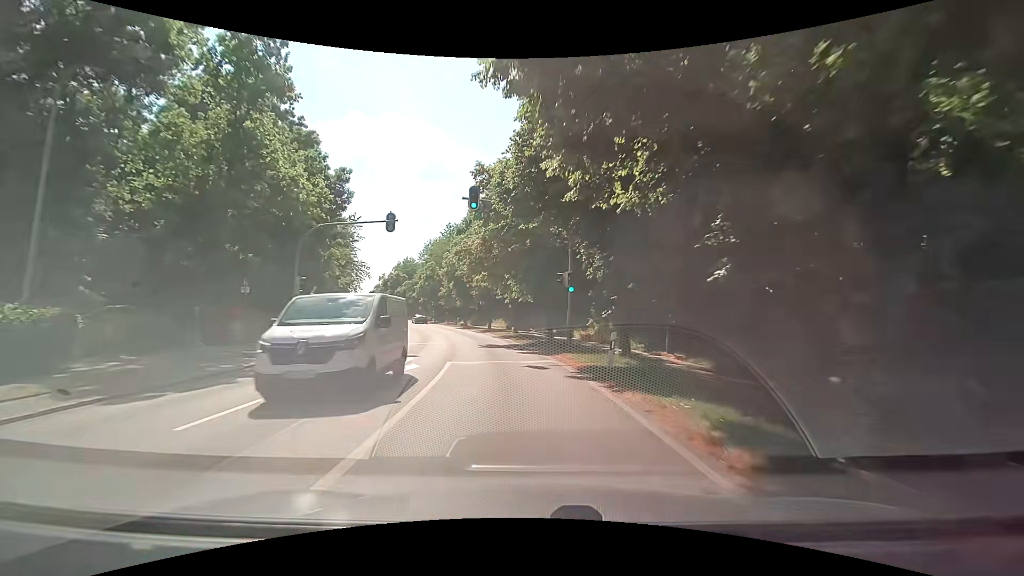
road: secondary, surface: asphalt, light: Day
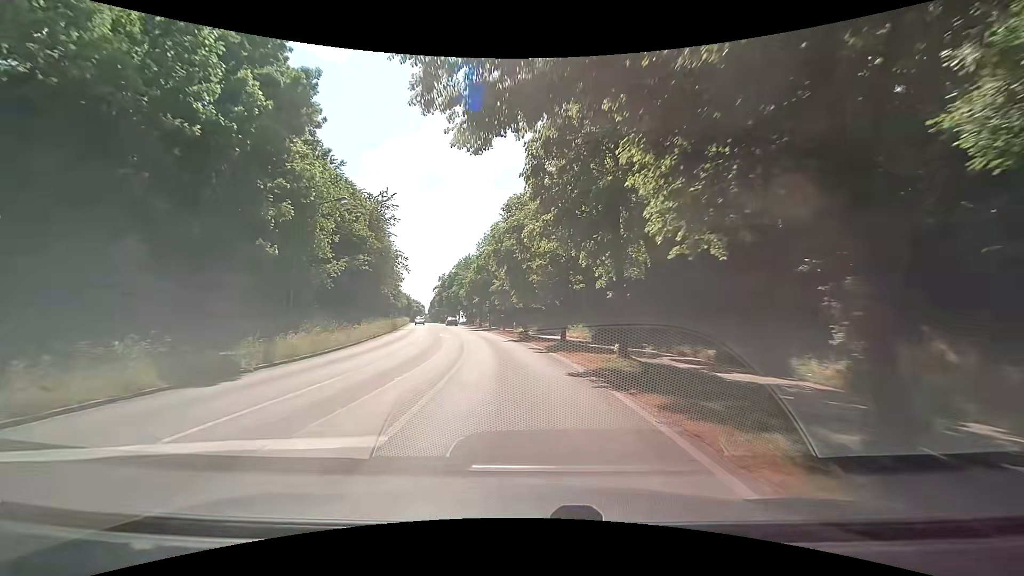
(-1.5, +22.1) m; -8°
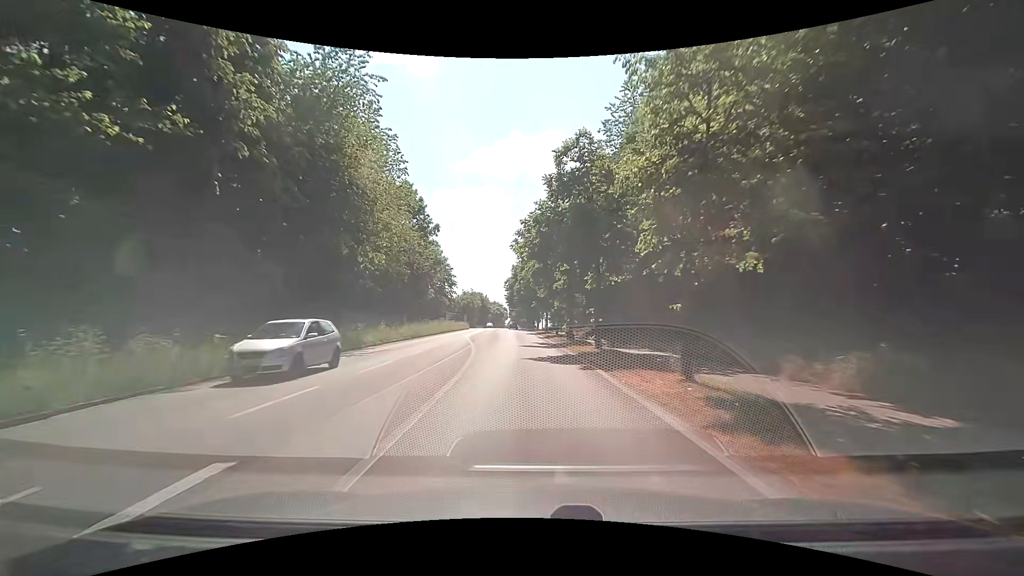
(-4.0, +38.7) m; -10°
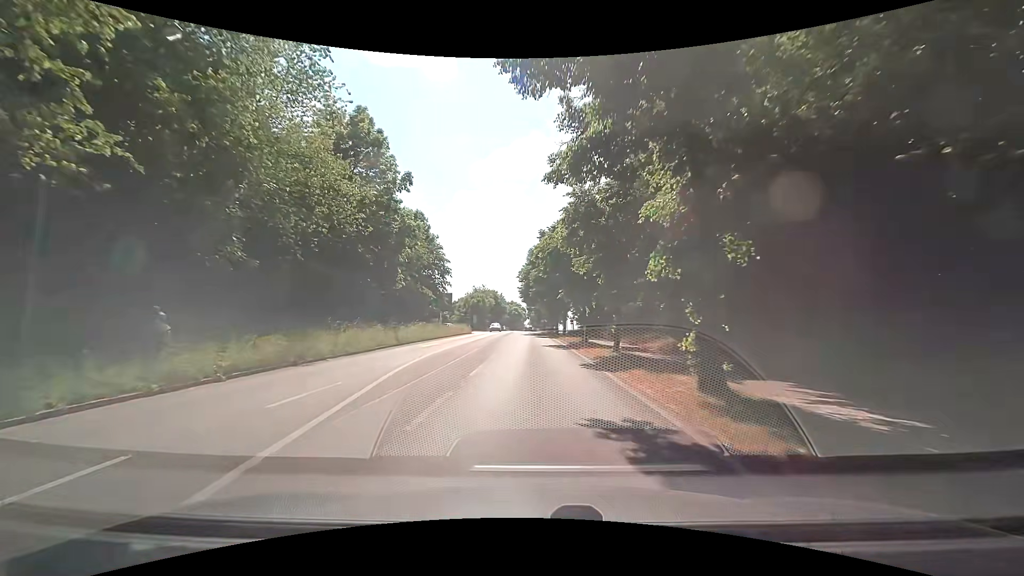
(-0.7, +23.2) m; -4°
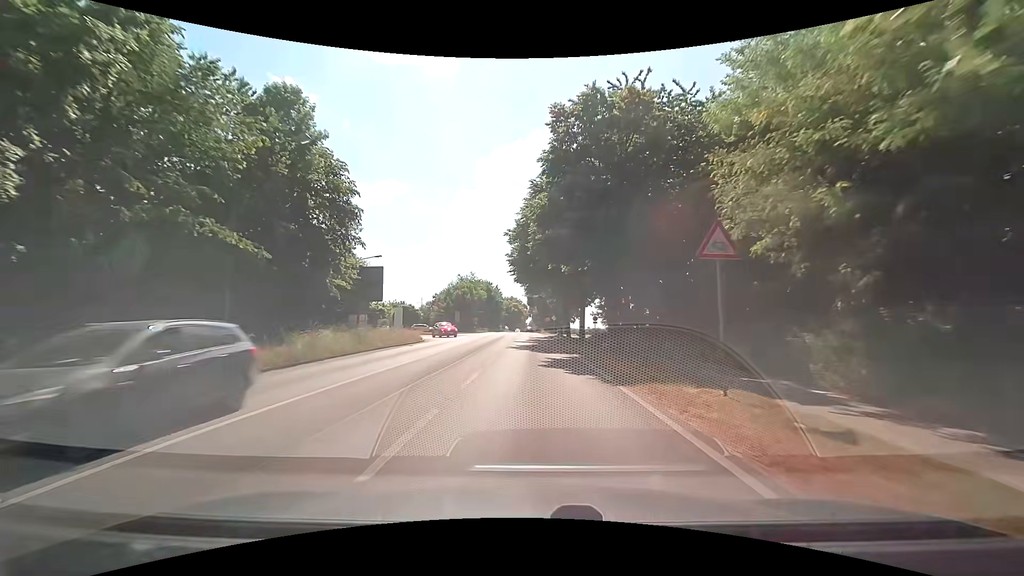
(+0.3, +32.0) m; +1°
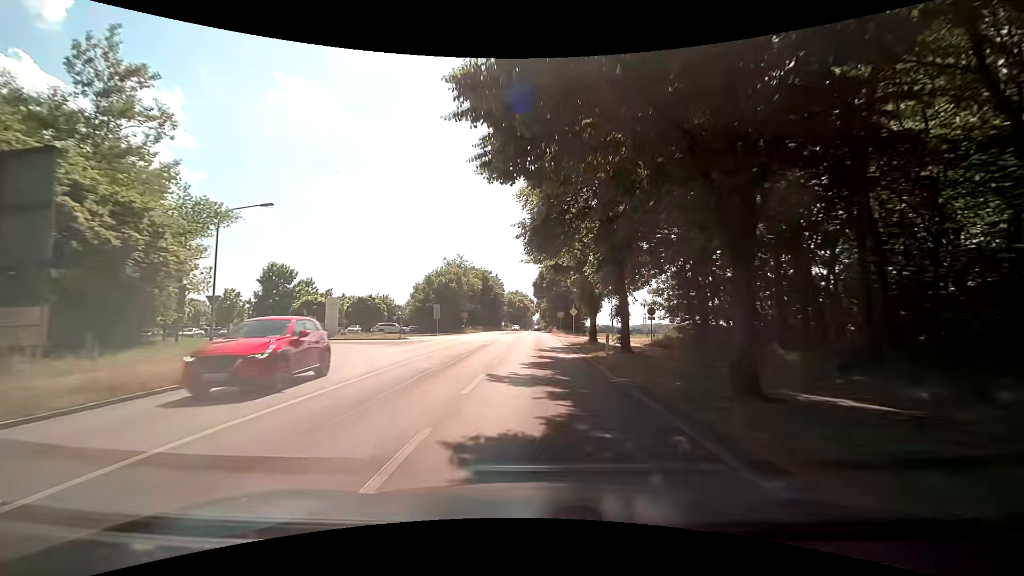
(-0.2, +25.3) m; -2°
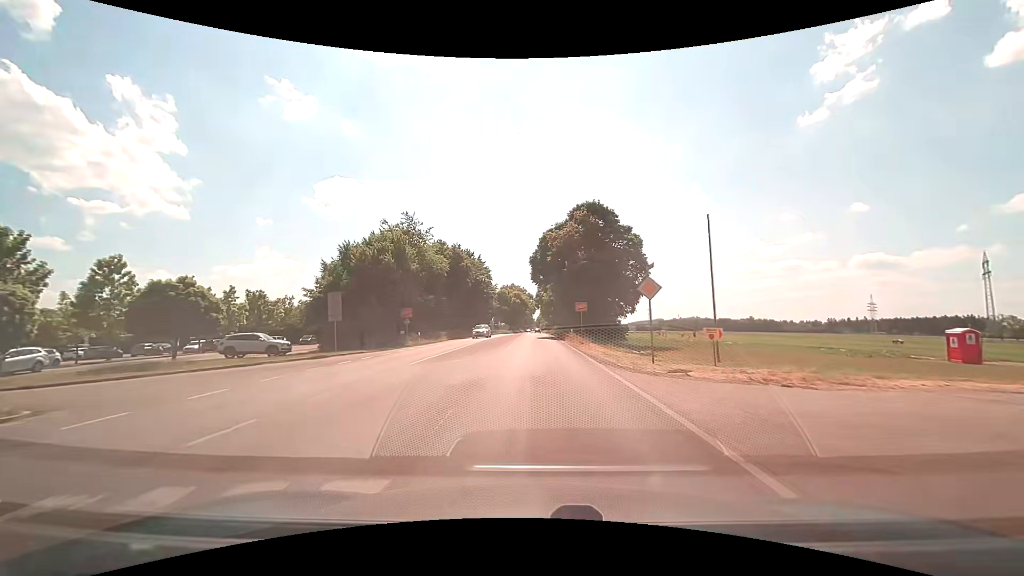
(+0.5, +33.7) m; +2°
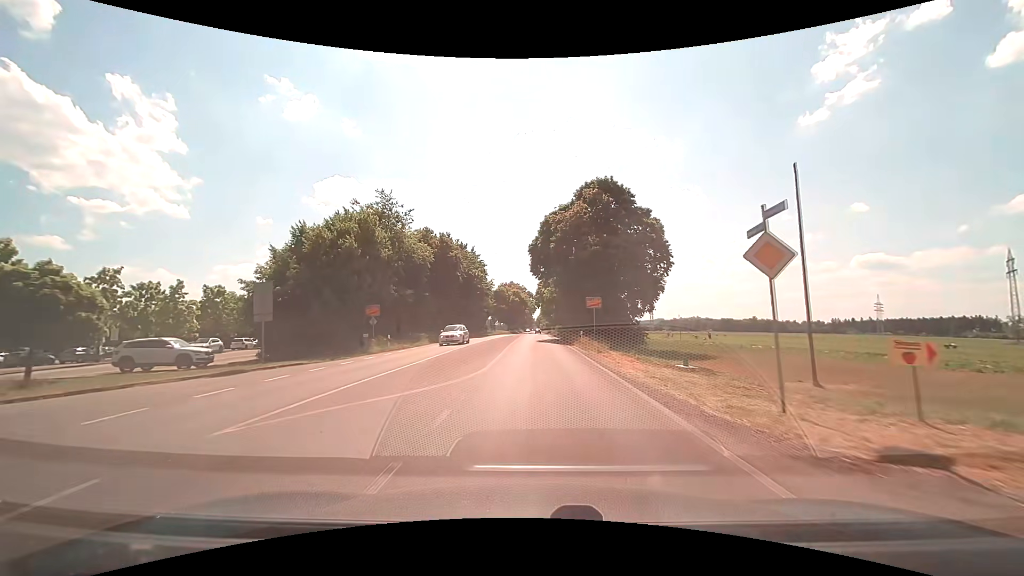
(-0.1, +8.7) m; 0°
(0, +10) (0, +20) (0, +30) (-1, +40) (-1, +50) (-1, +60) (-1, +70) (-1, +80) (-1, +90) (-1, +100) m
